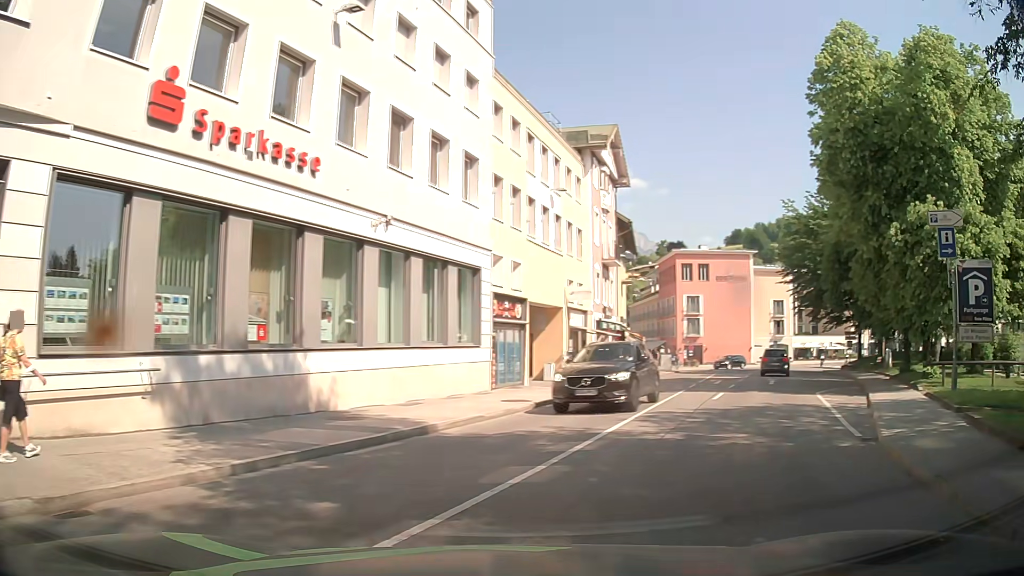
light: Day
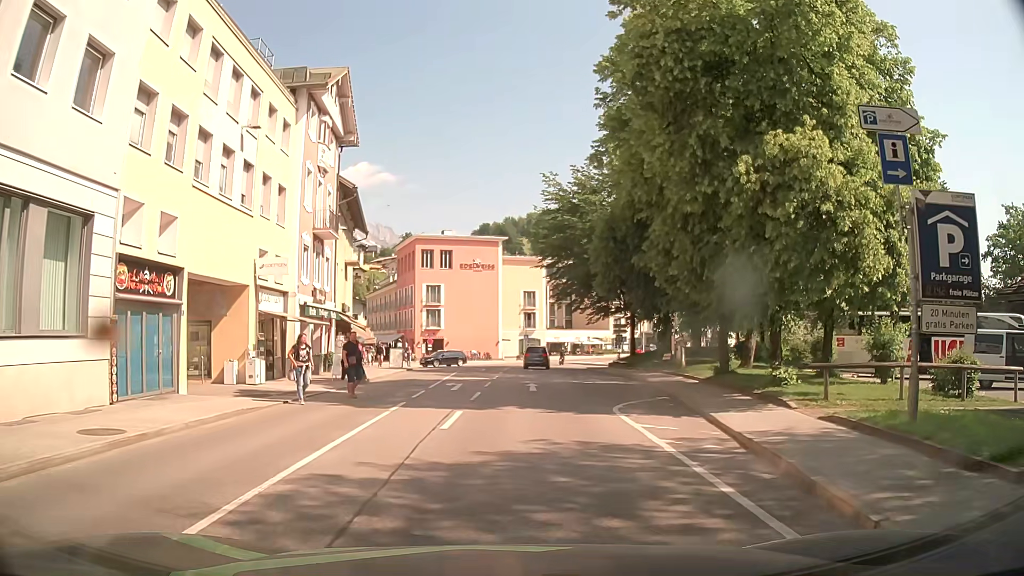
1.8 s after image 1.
(+2.2, +8.2) m; +22°
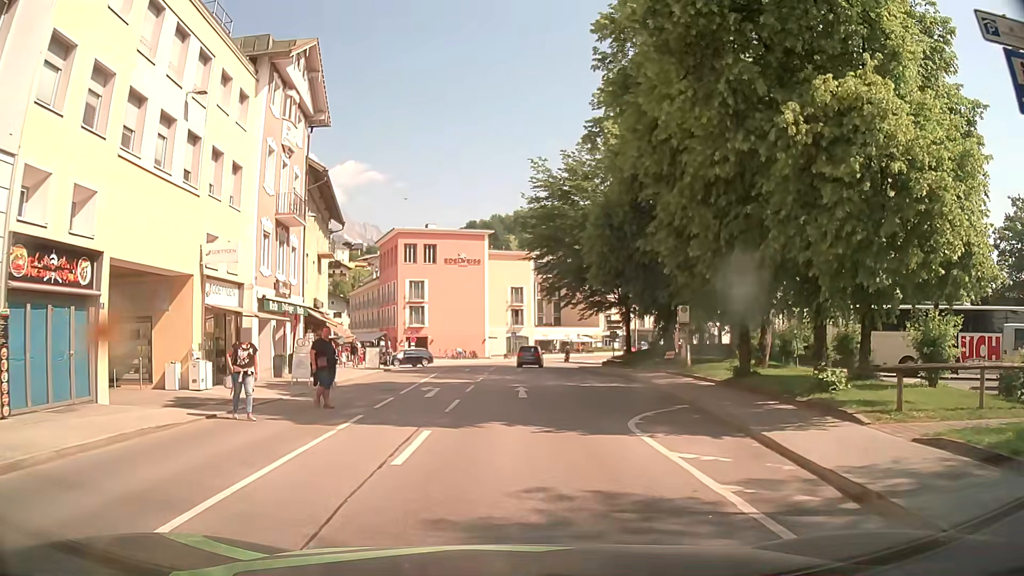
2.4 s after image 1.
(+0.1, +3.6) m; +1°
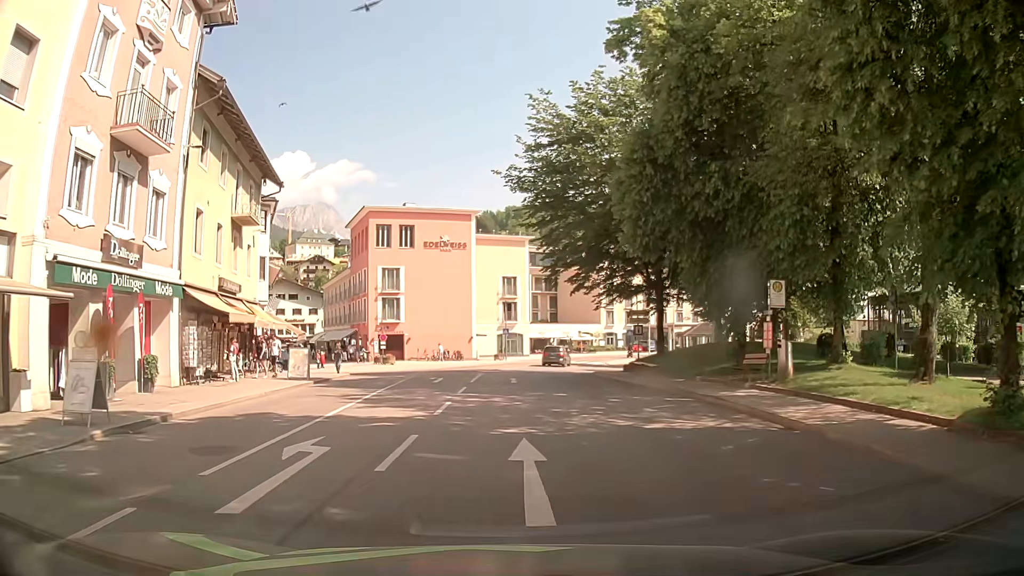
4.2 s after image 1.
(+0.1, +12.7) m; +1°
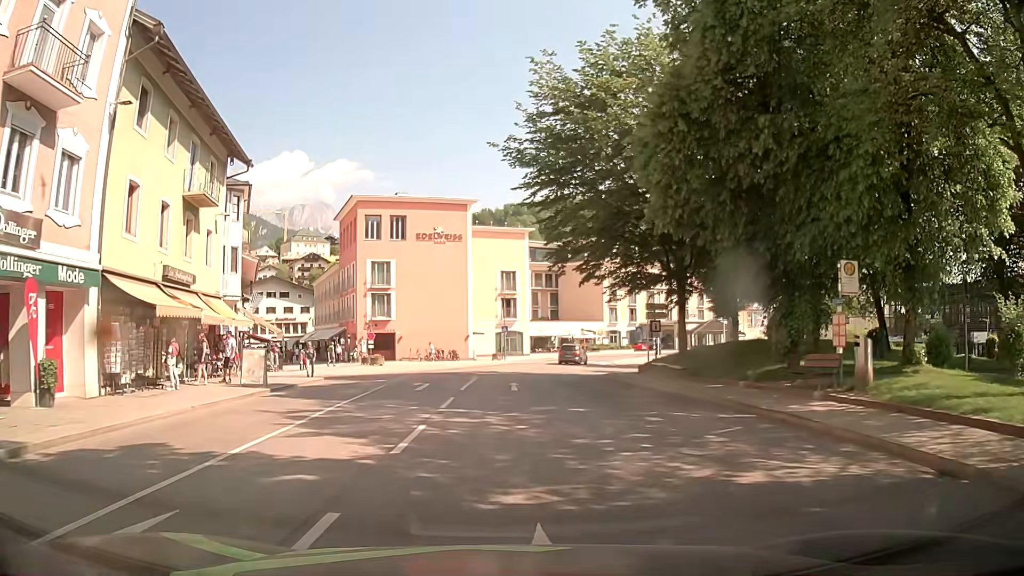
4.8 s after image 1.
(0.0, +4.8) m; +1°
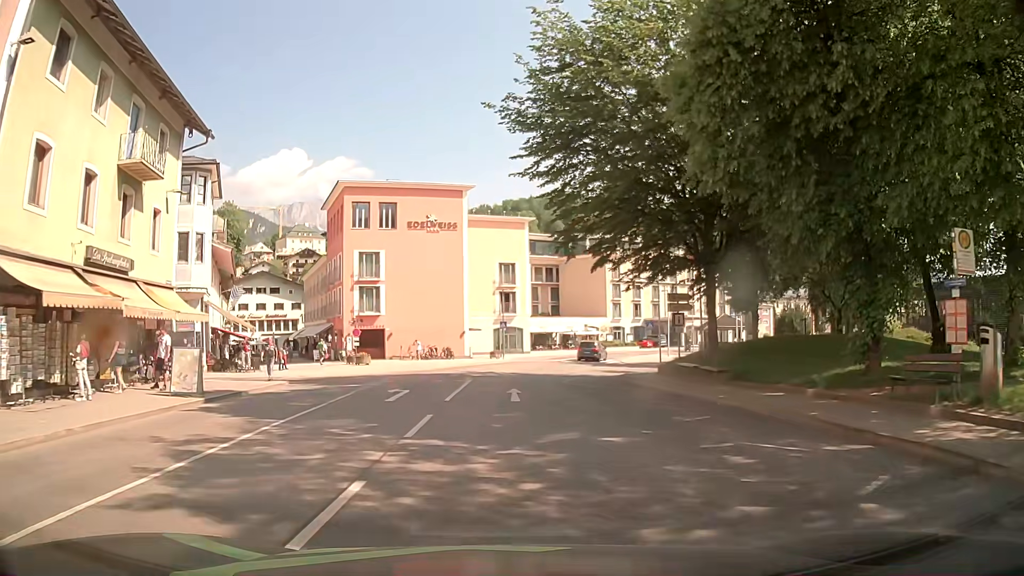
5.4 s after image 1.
(0.0, +4.8) m; -1°
